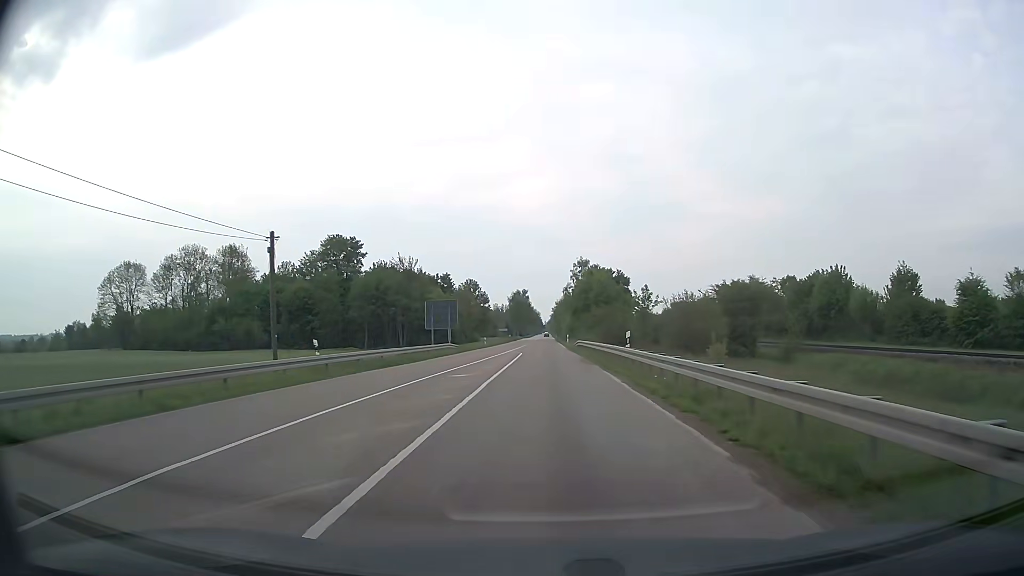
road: secondary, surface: asphalt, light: Day
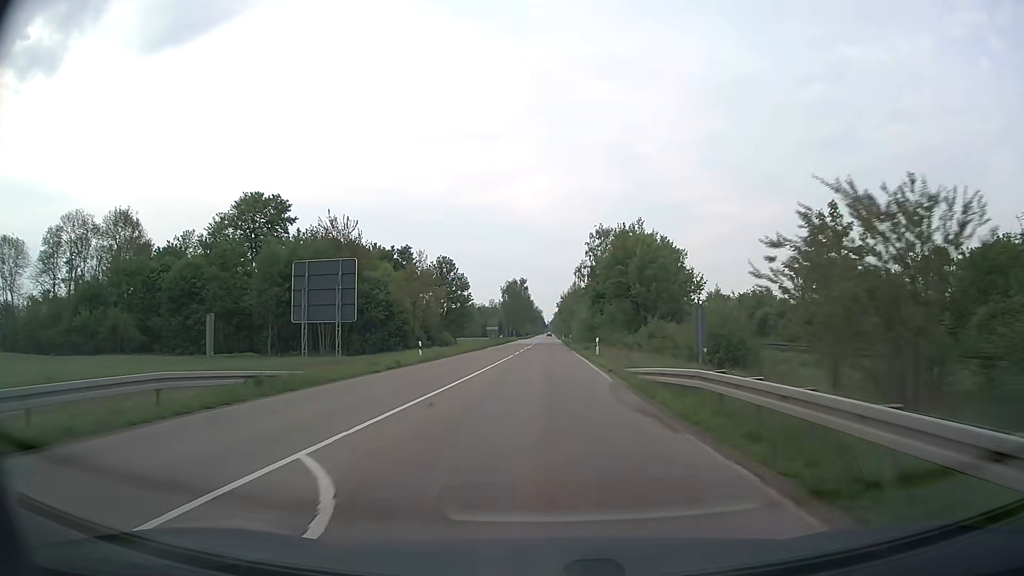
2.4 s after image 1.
(-0.1, +40.7) m; 0°
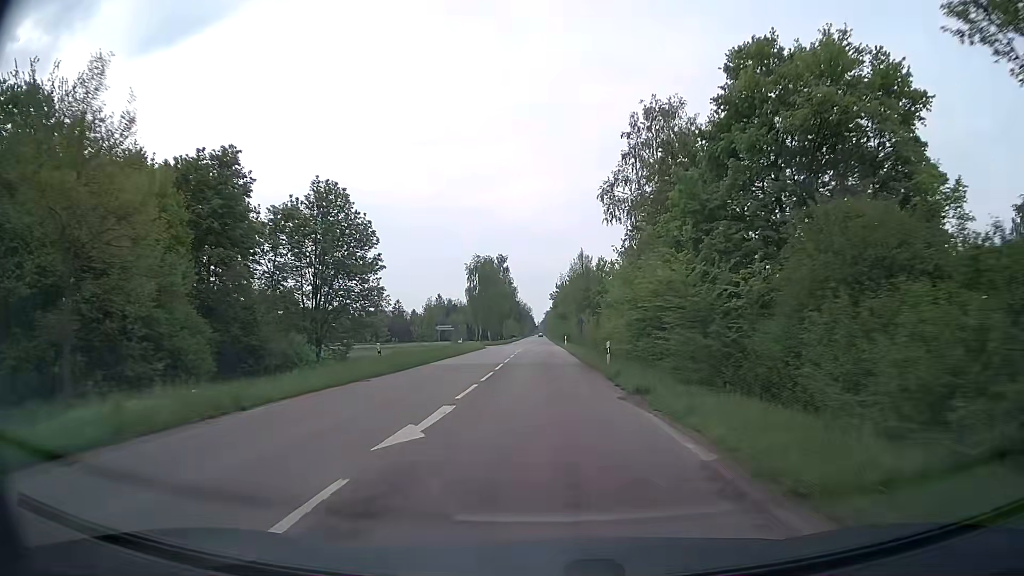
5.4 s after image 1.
(+0.2, +51.5) m; +1°
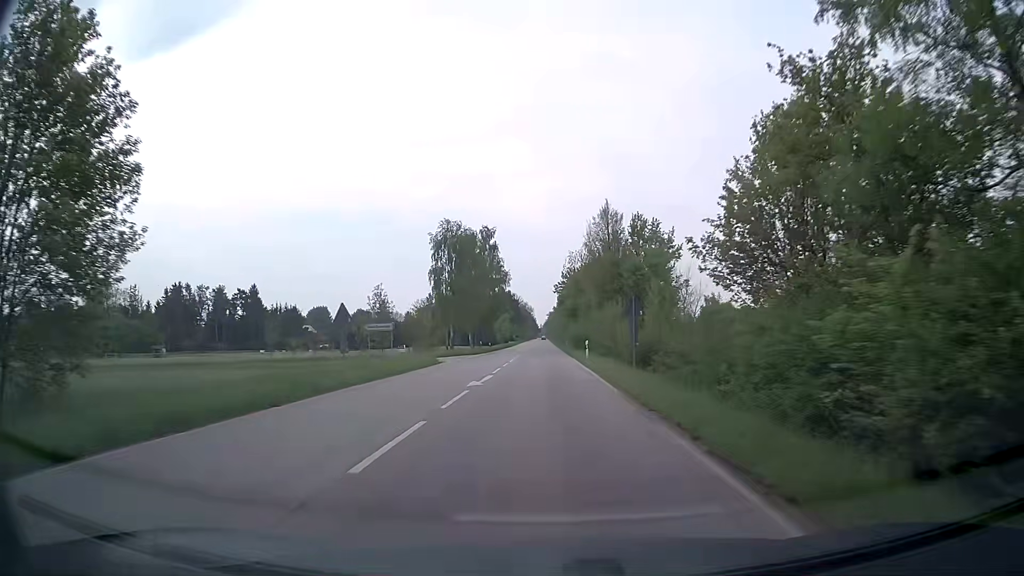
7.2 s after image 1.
(-0.1, +31.8) m; 0°
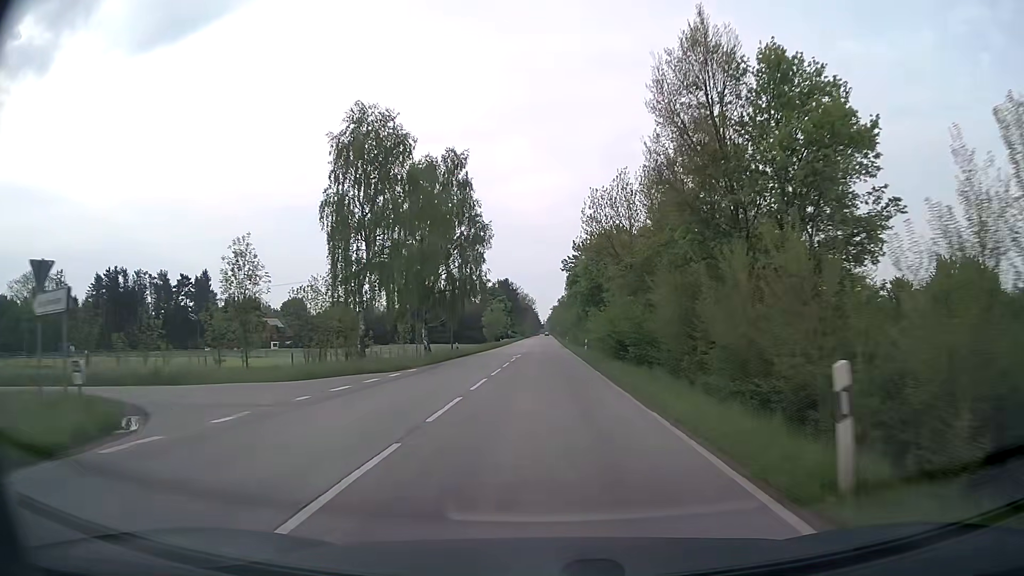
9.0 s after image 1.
(-0.3, +32.4) m; -1°
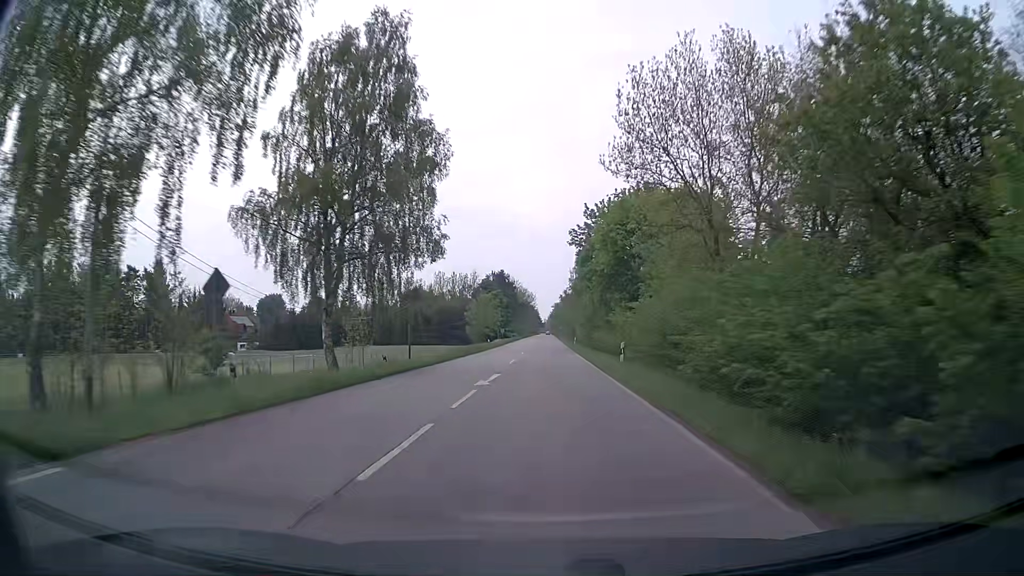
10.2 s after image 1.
(0.0, +22.2) m; 0°
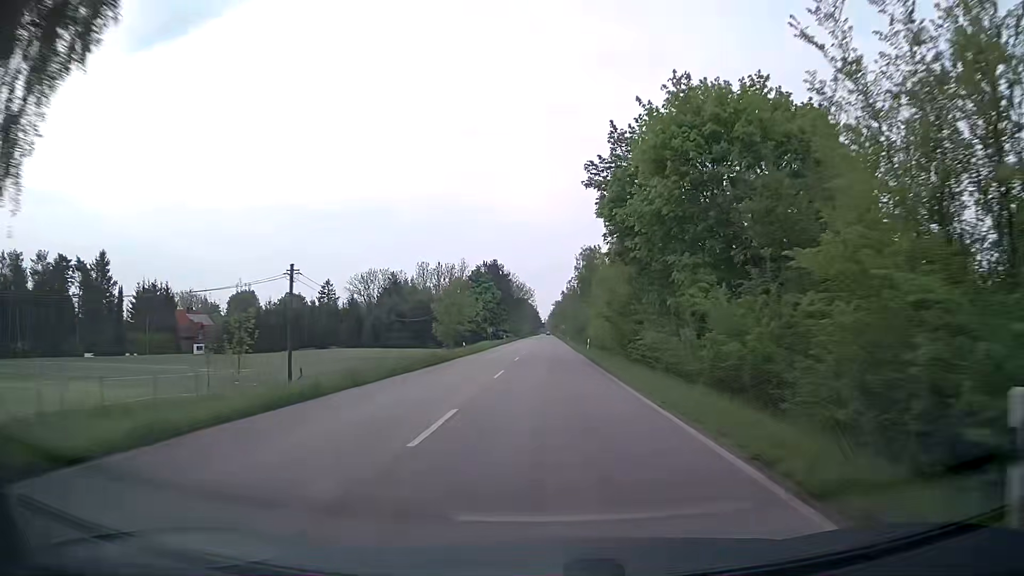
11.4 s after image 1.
(+0.1, +22.6) m; 0°
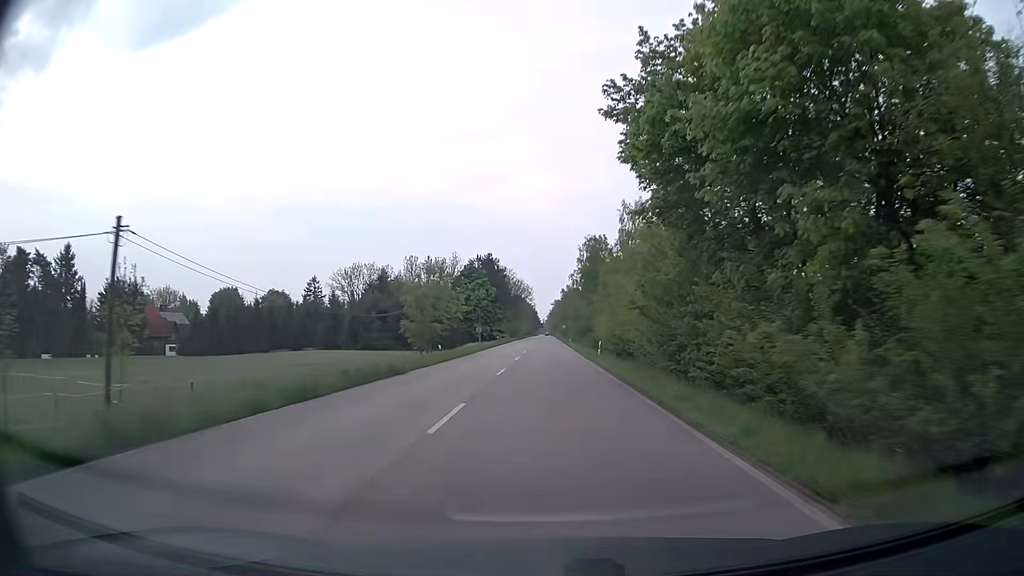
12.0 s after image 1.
(+0.1, +11.5) m; 0°
(0, +10) (0, +20) (0, +30) (0, +40) (0, +50) (+1, +60) (+1, +70) (+1, +80) (+1, +90) (+1, +100) m
